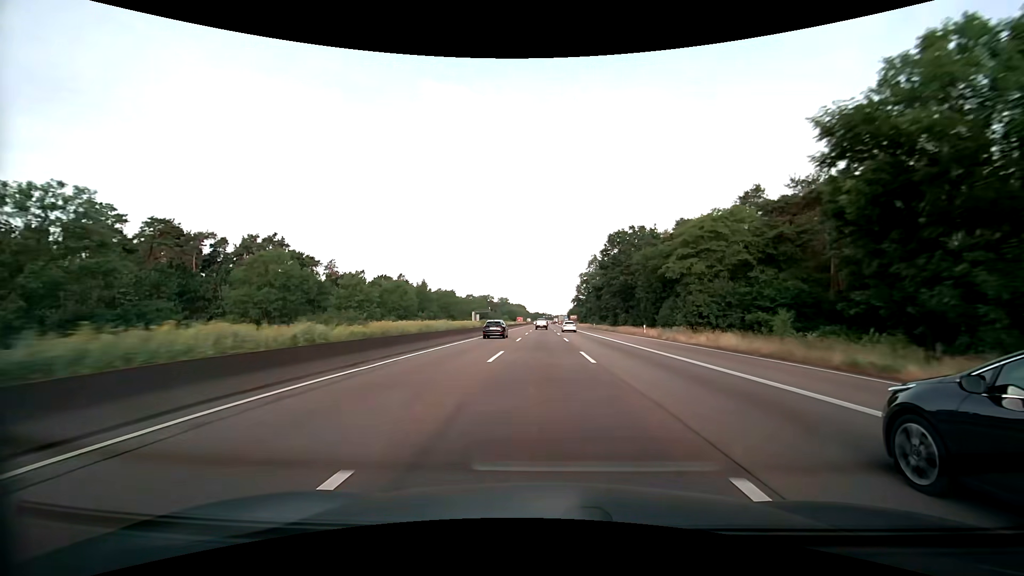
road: motorway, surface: asphalt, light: Day
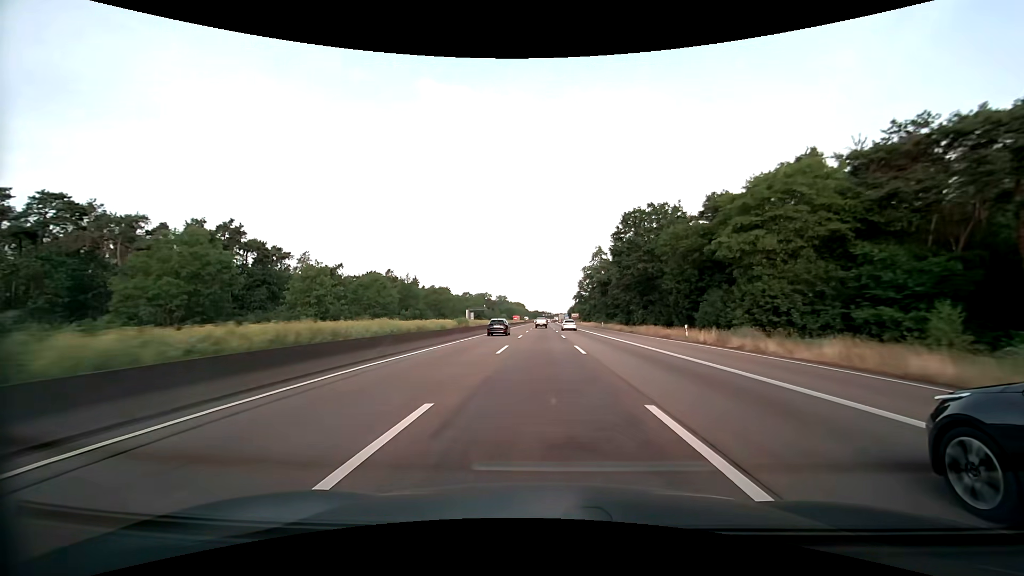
(0.0, +14.4) m; 0°
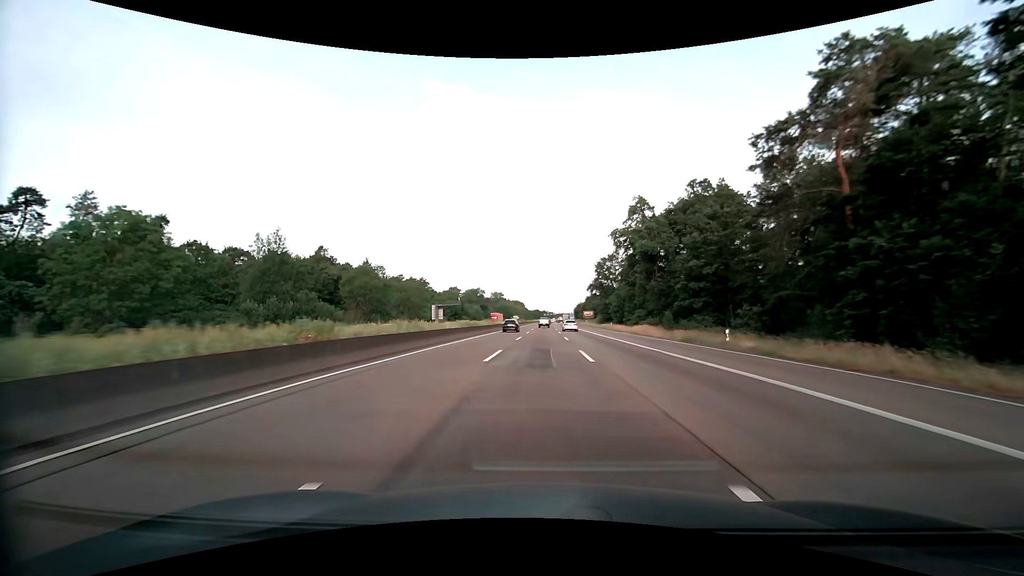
(+0.2, +57.9) m; 0°
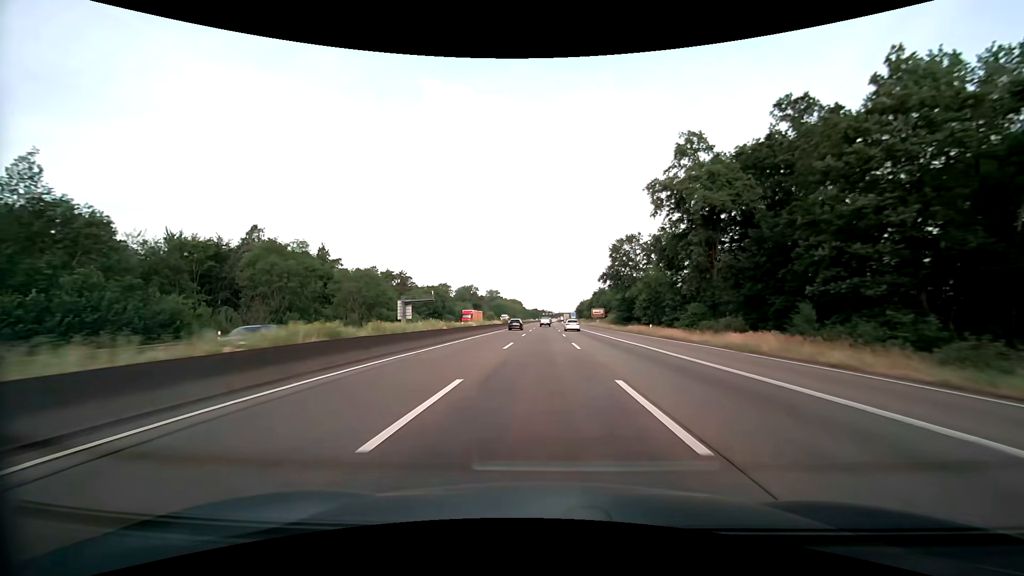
(0.0, +29.0) m; 0°
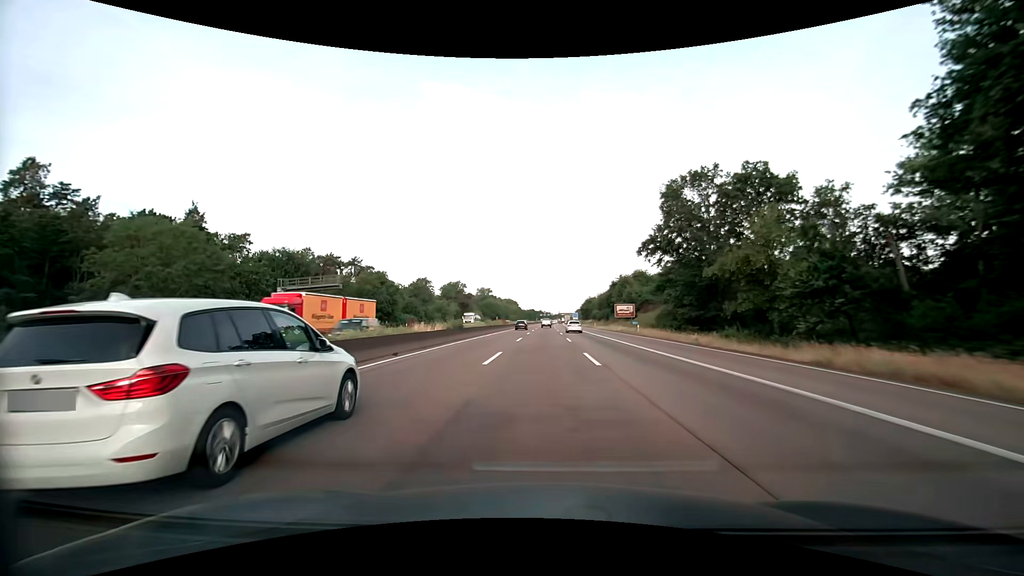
(+0.1, +43.7) m; 0°
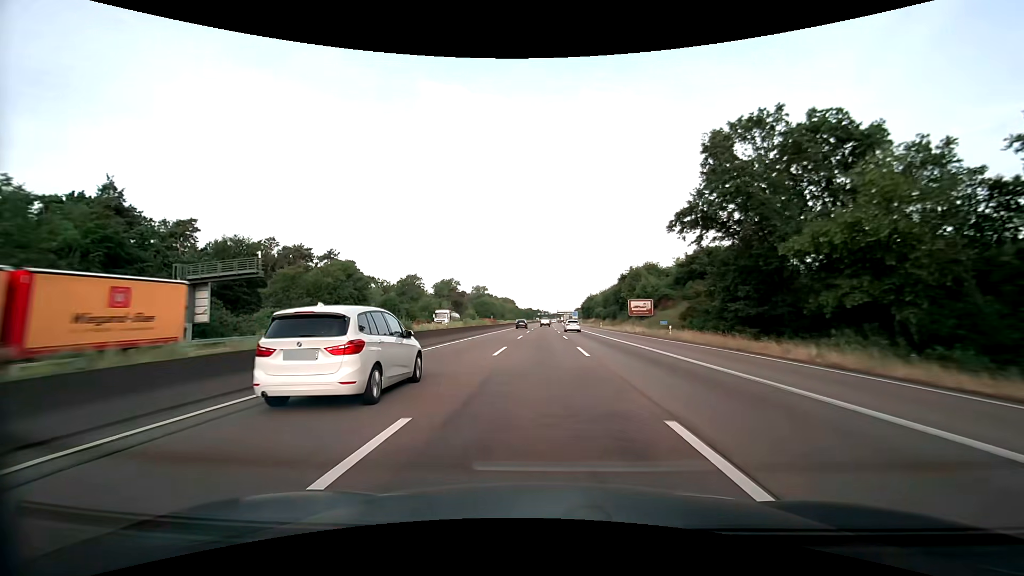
(0.0, +14.6) m; 0°
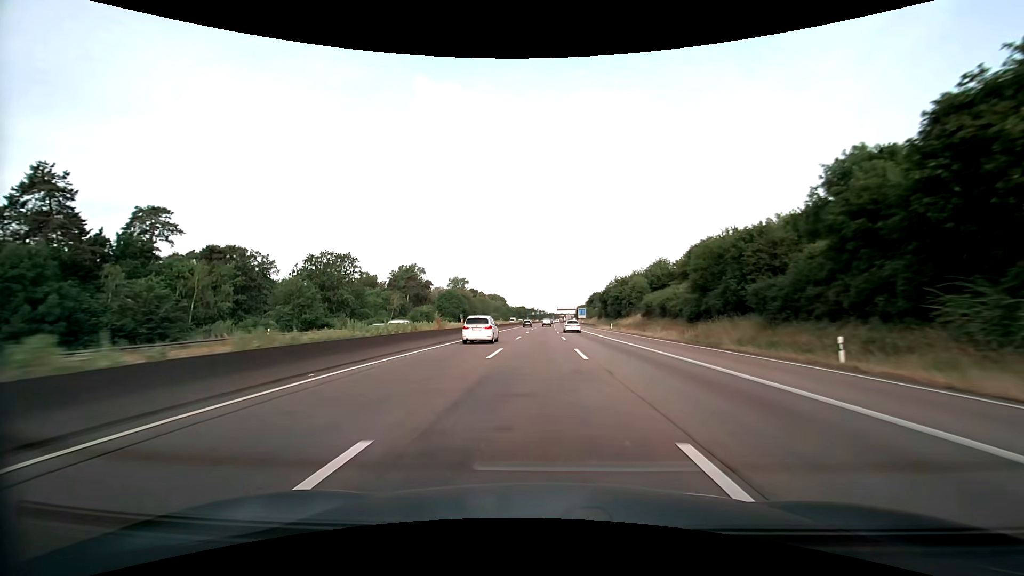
(+0.3, +73.2) m; 0°
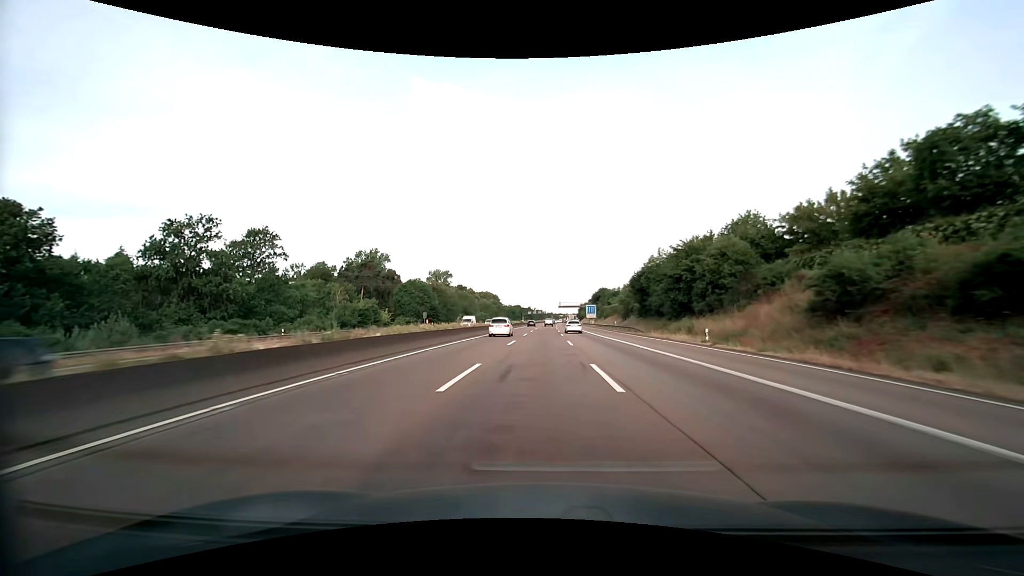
(+0.1, +44.1) m; 0°
(0, +10) (0, +20) (0, +30) (0, +40) (0, +50) (0, +60) (+1, +70) (+1, +80) (+1, +90) (+1, +100) m
